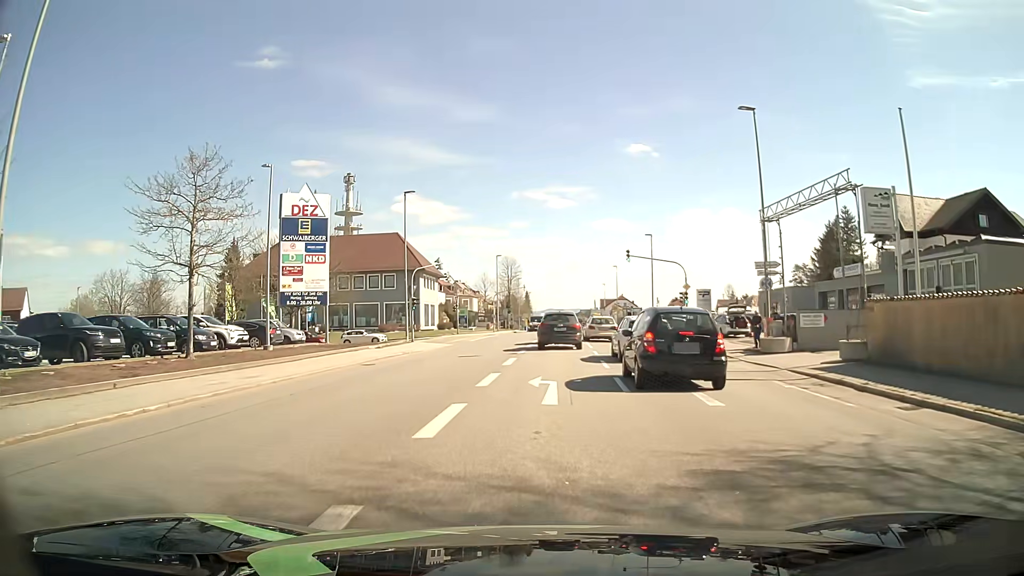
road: tertiary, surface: asphalt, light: Day
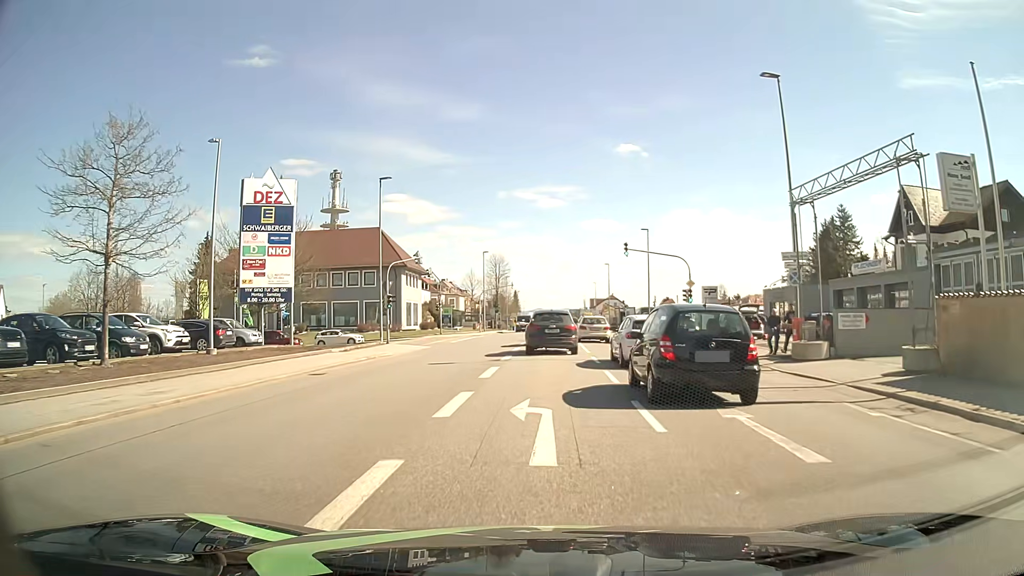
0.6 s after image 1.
(0.0, +4.3) m; +2°
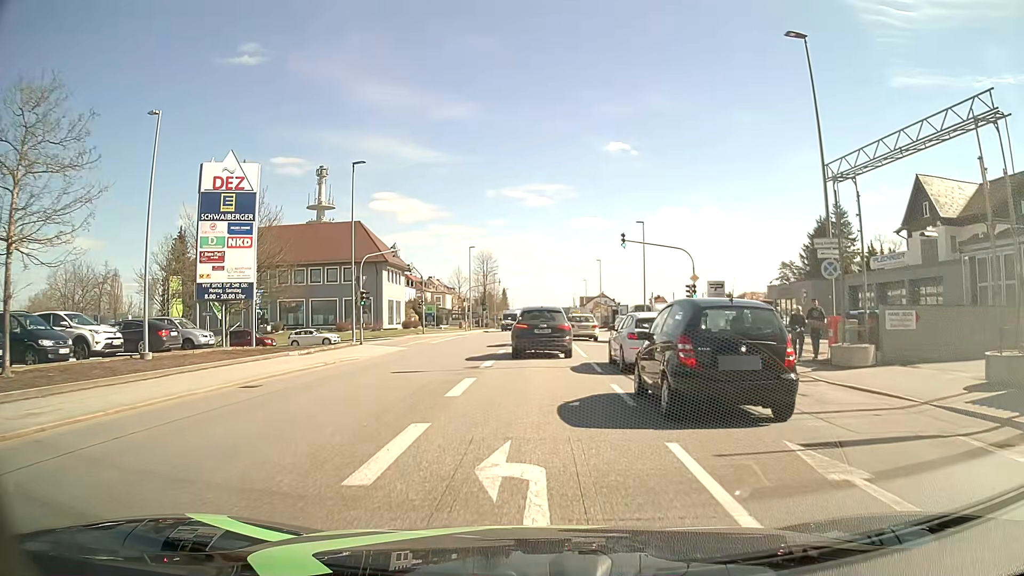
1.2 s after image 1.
(0.0, +3.8) m; +1°
